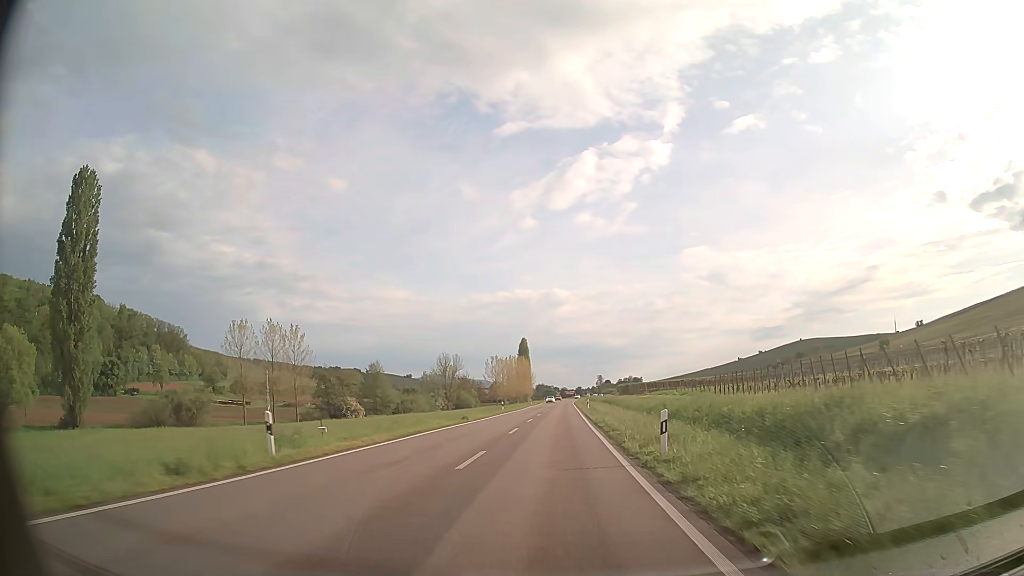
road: primary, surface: asphalt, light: Day
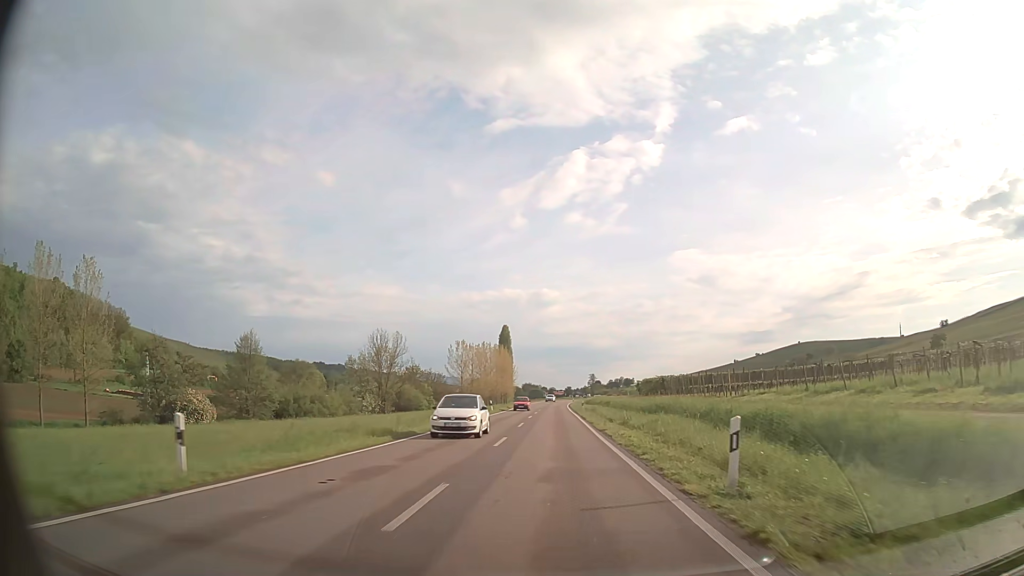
(+0.5, +53.9) m; +1°
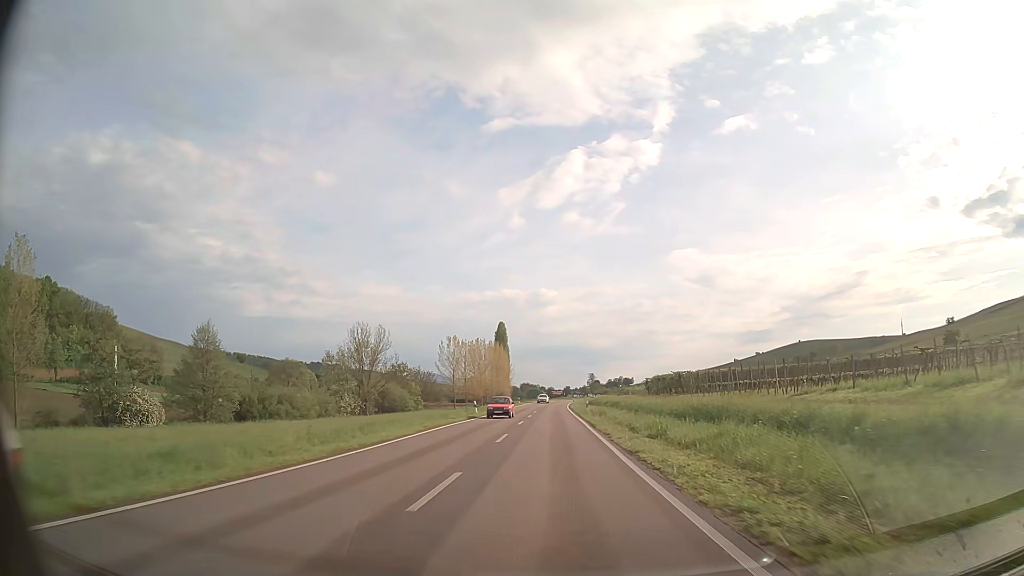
(0.0, +10.8) m; 0°
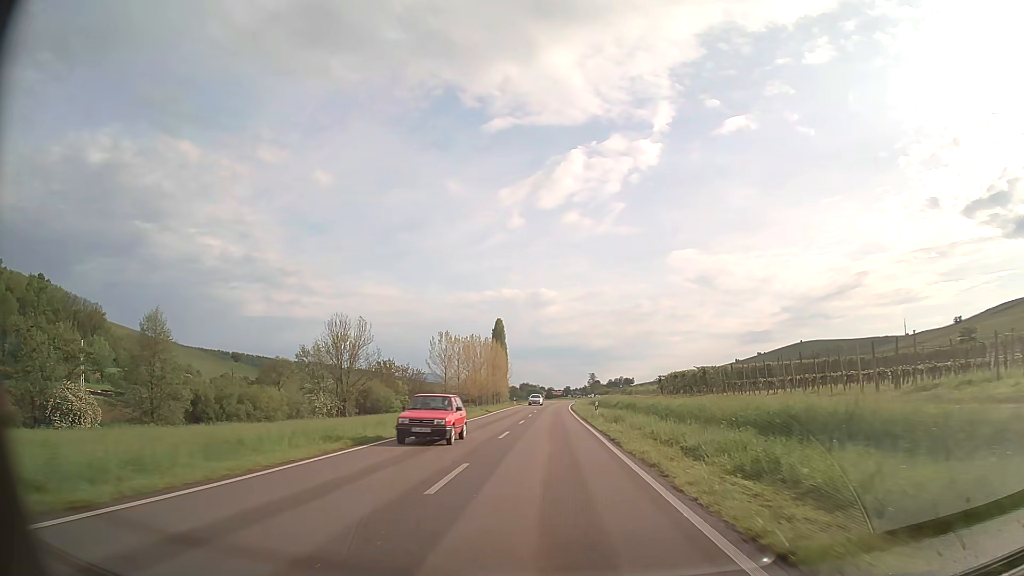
(0.0, +10.8) m; 0°
(0, +10) (0, +20) (0, +30) (0, +40) (0, +50) (0, +60) (0, +70) (0, +80) (0, +90) (+1, +100) m
